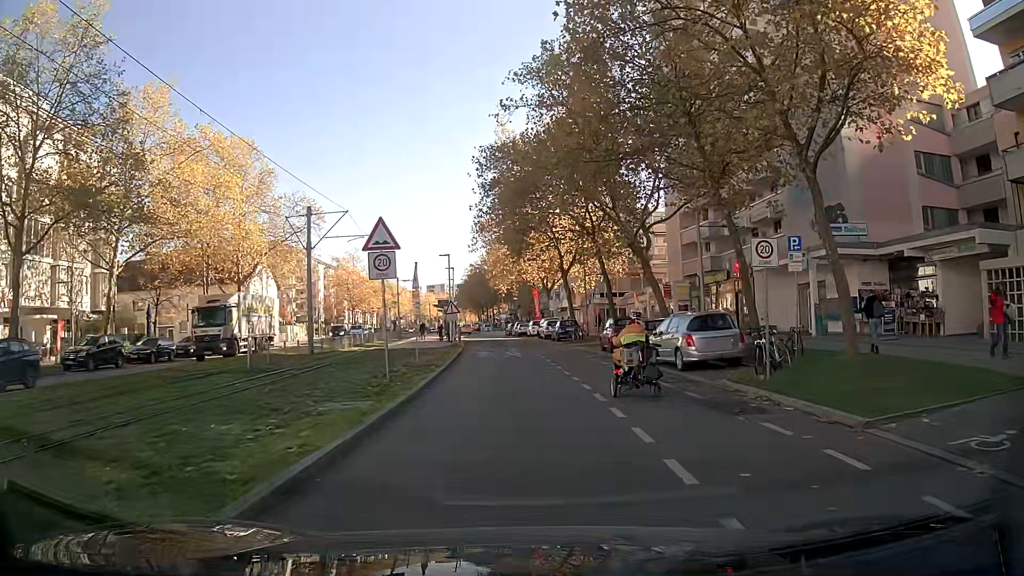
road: tertiary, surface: asphalt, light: Day
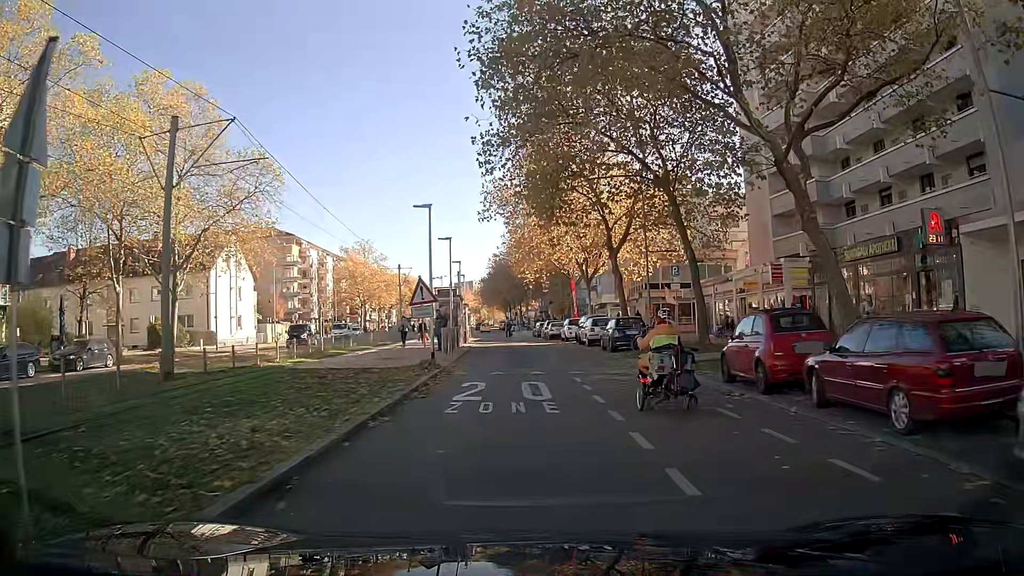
(-0.3, +16.1) m; -2°
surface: paving_stones
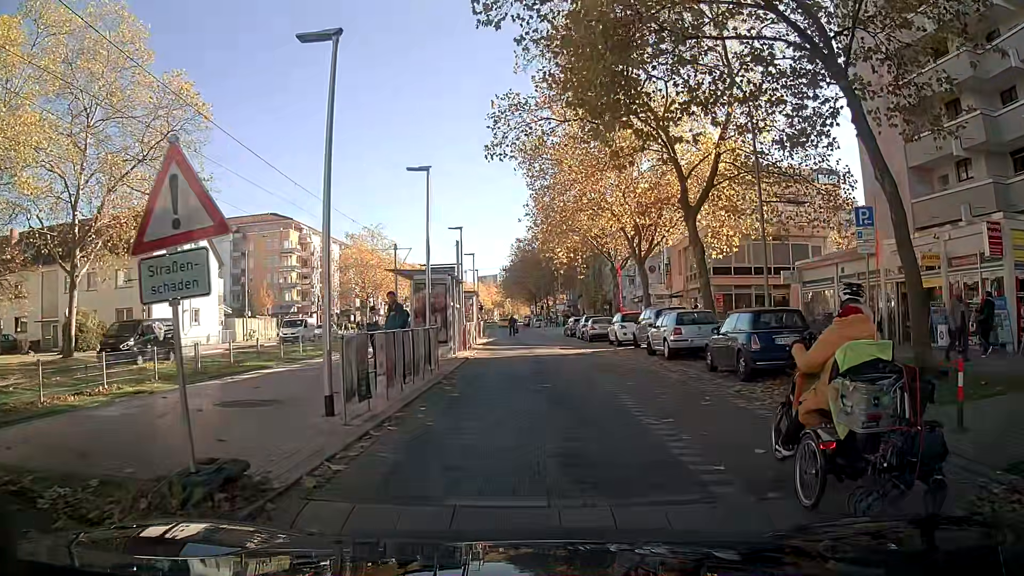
(-0.4, +13.7) m; -1°
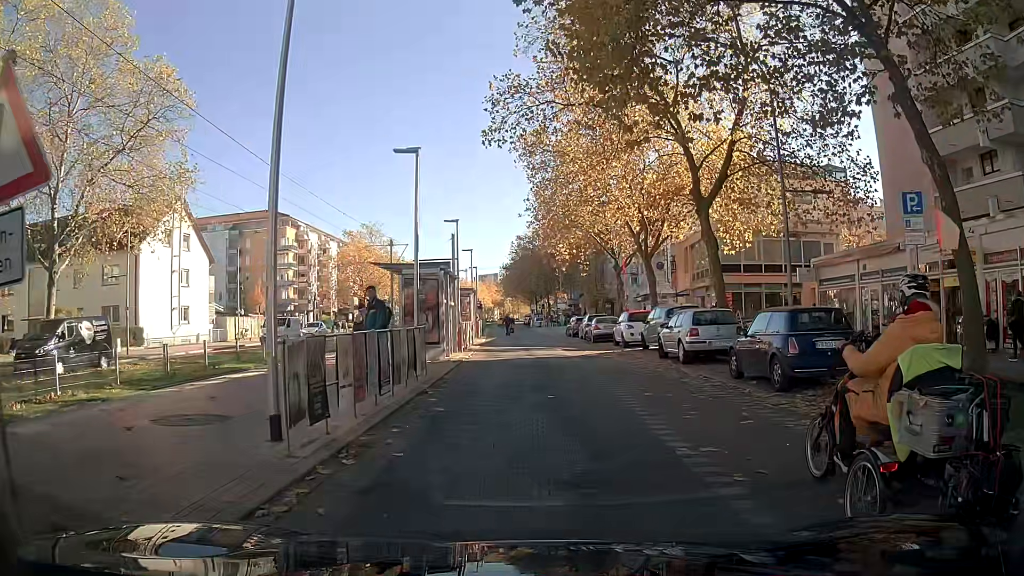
(0.0, +1.8) m; +1°
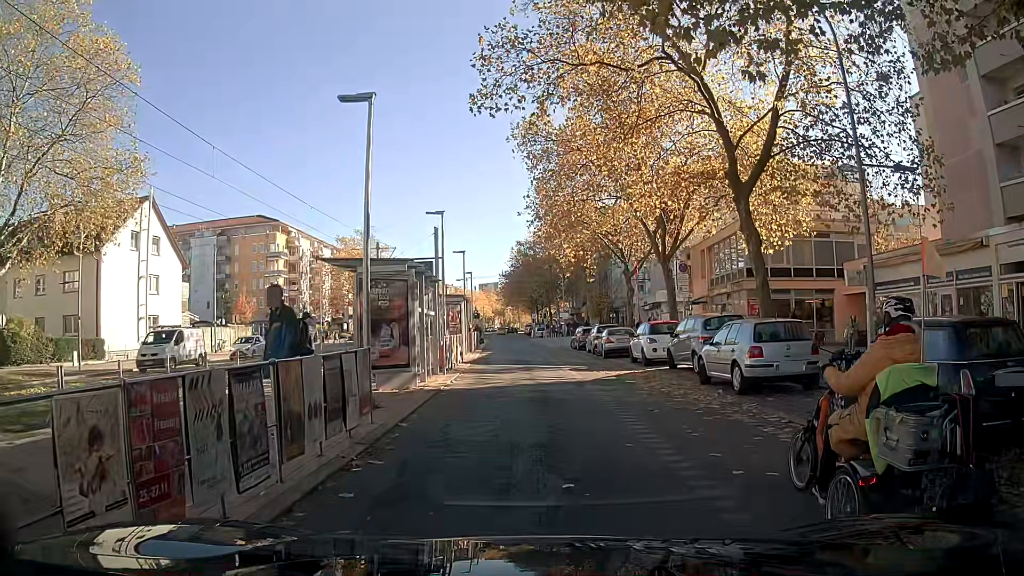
(0.0, +4.7) m; -1°
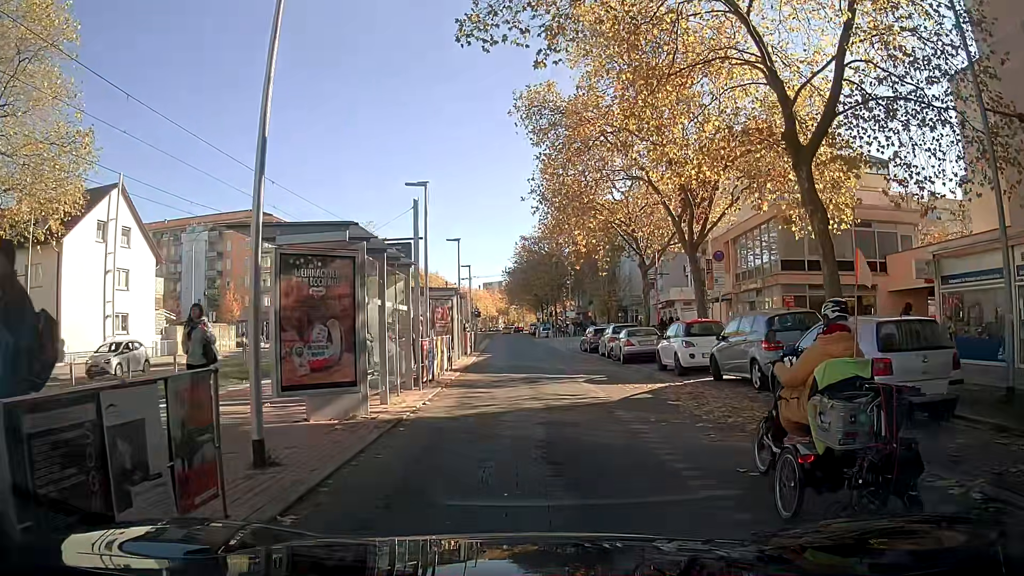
(0.0, +4.7) m; -1°
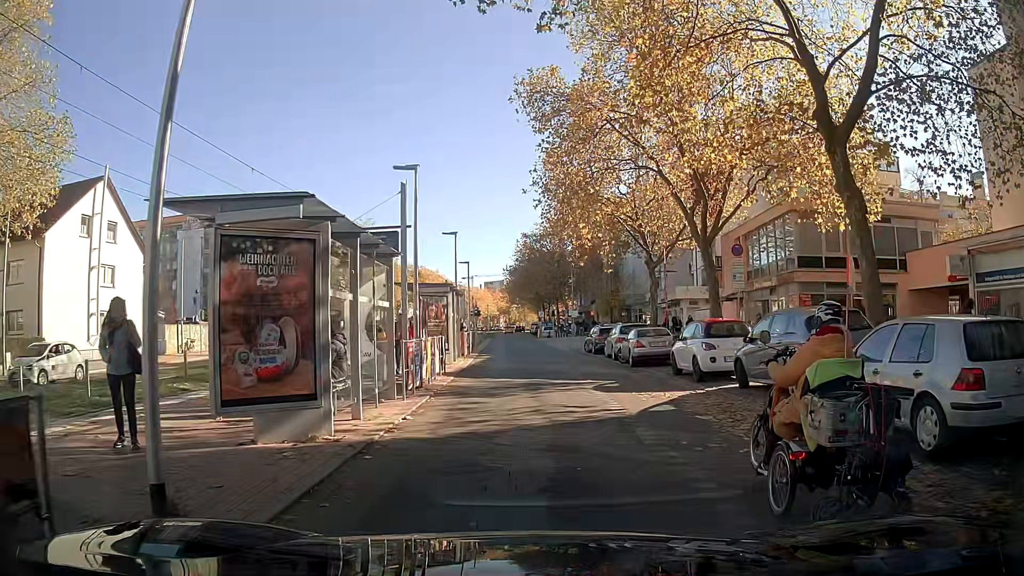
(0.0, +1.9) m; -1°
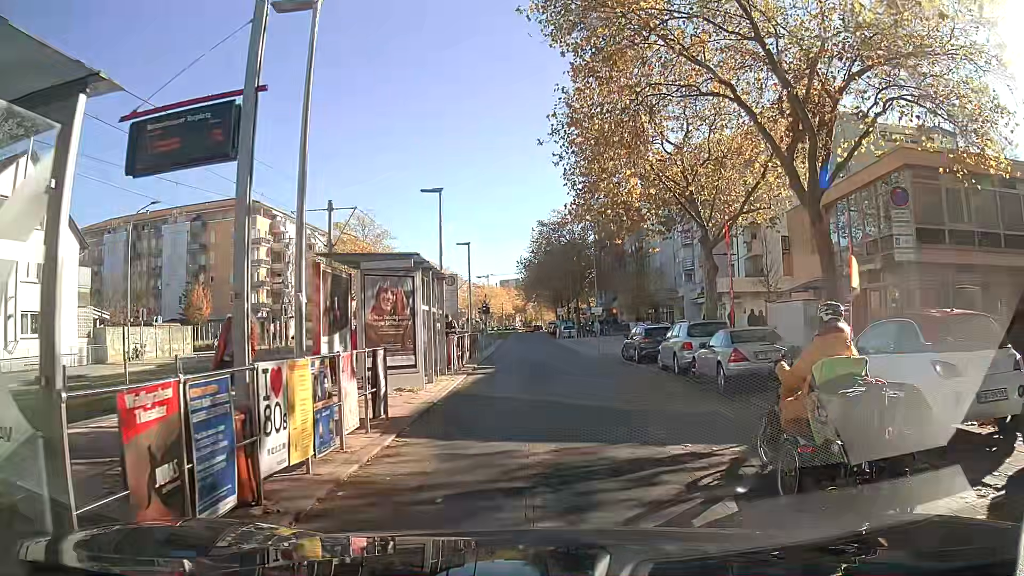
(-0.1, +9.2) m; 0°
(0, +10) (0, +20) (-1, +30) (-1, +40) (-1, +50) (-2, +60) (-2, +70) (-2, +80) (-3, +90) (-3, +100) m
